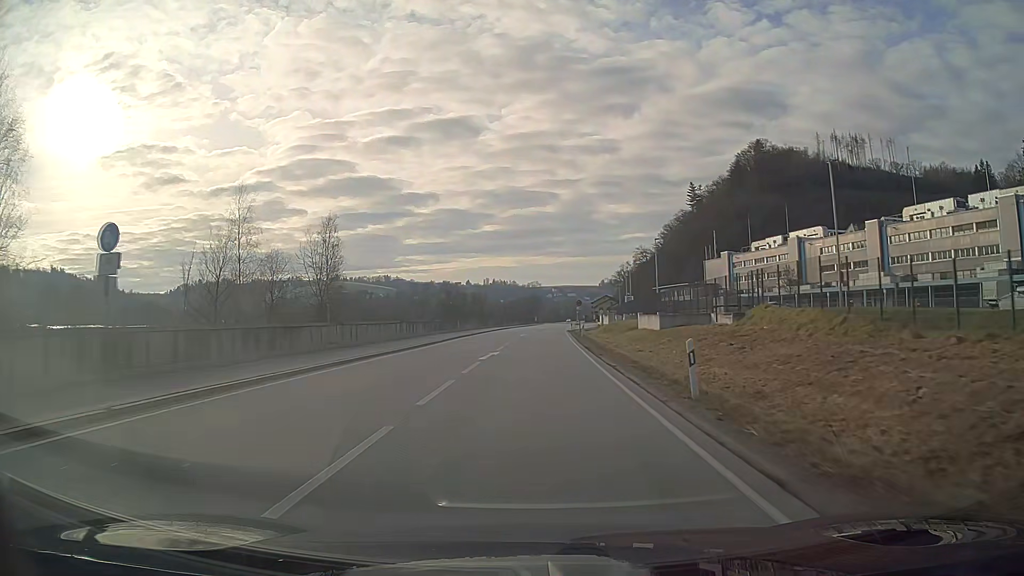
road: primary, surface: asphalt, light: Day
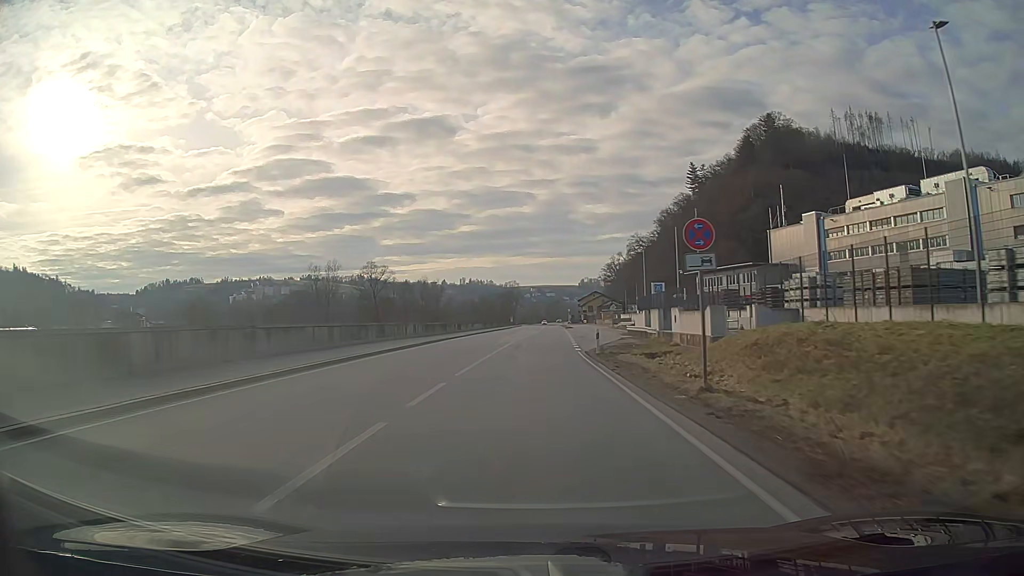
(+1.0, +54.1) m; +2°
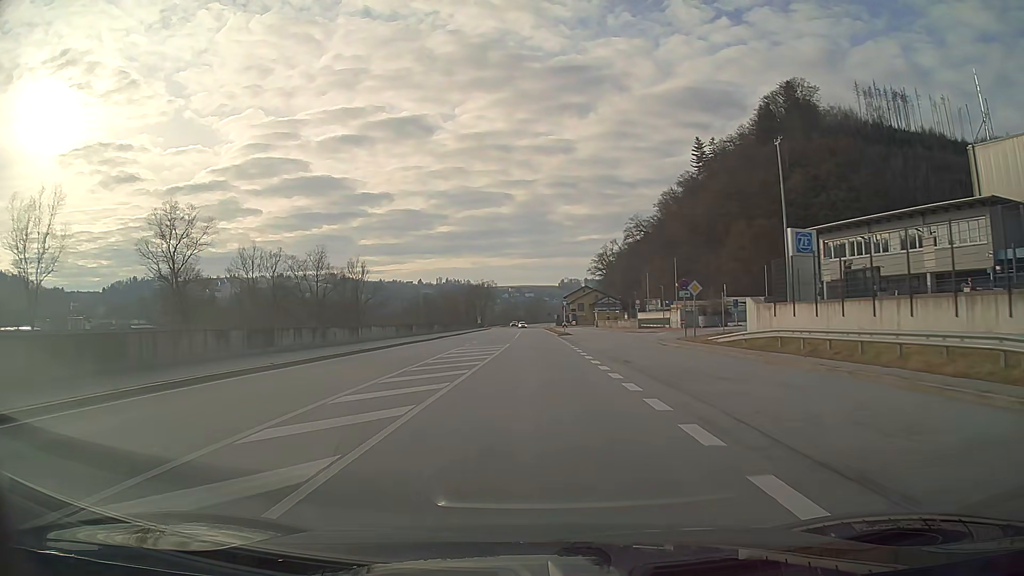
(+0.9, +54.0) m; +2°
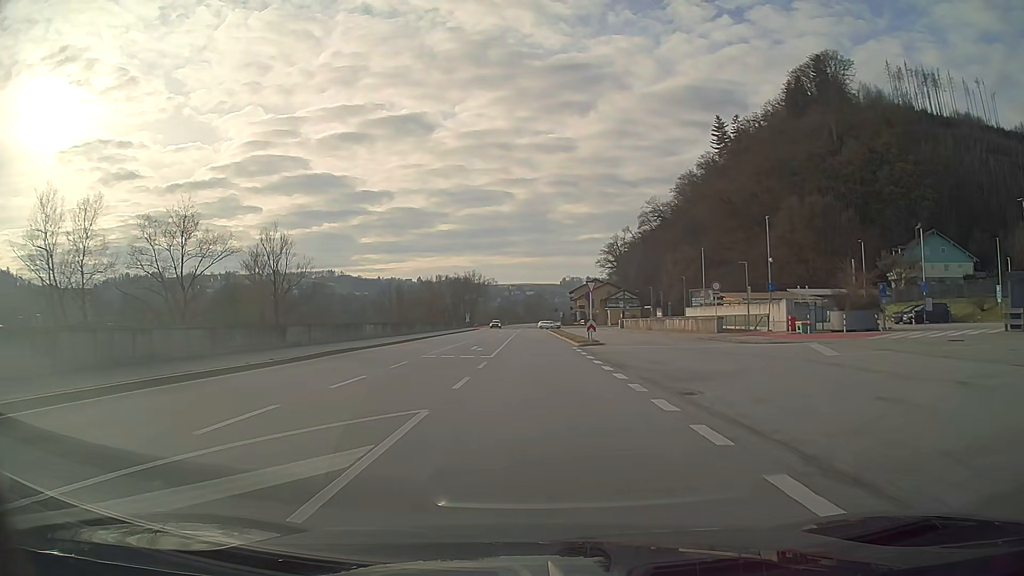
(0.0, +32.4) m; 0°
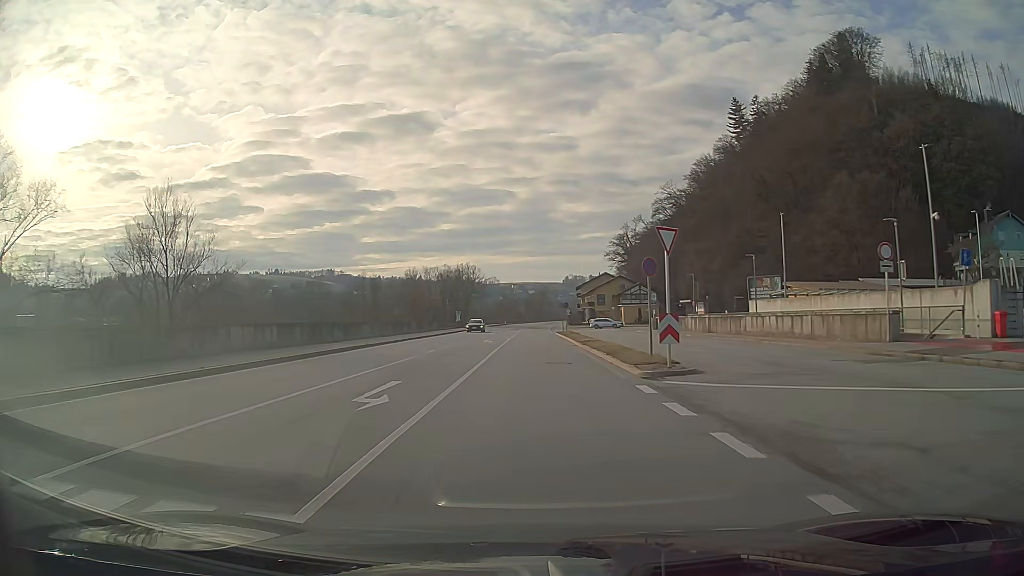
(0.0, +21.6) m; 0°
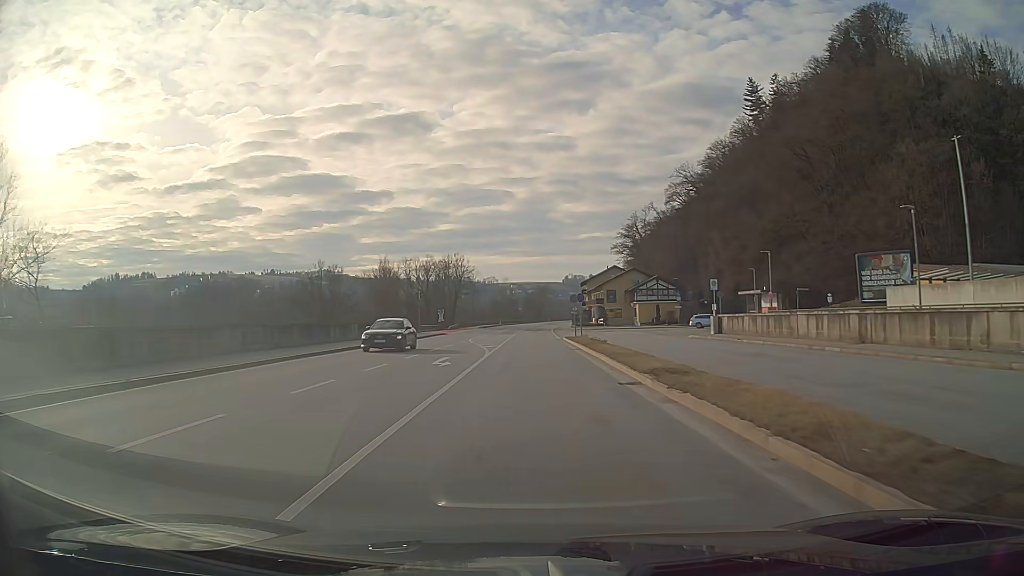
(0.0, +21.6) m; 0°
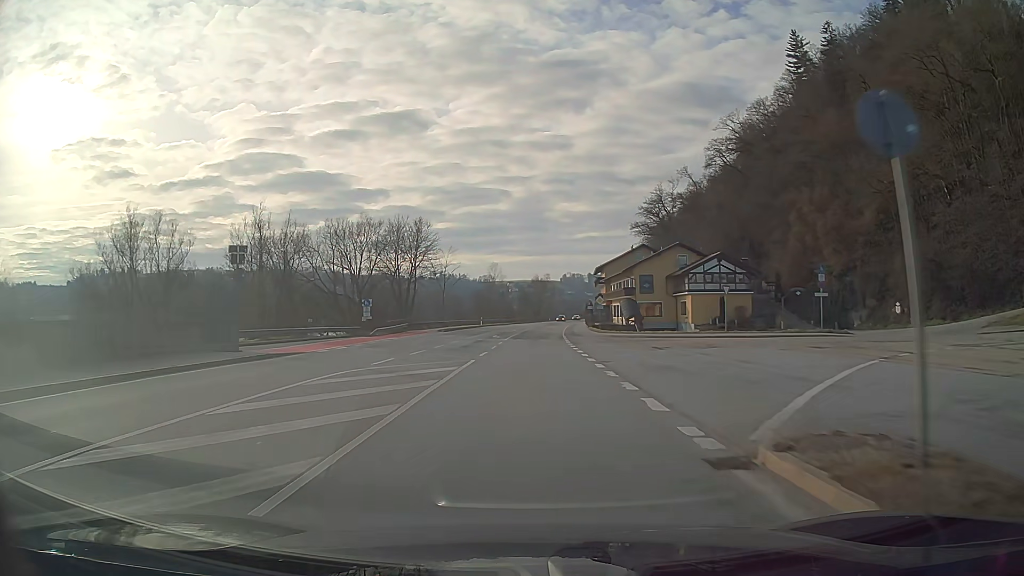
(+0.1, +43.2) m; 0°
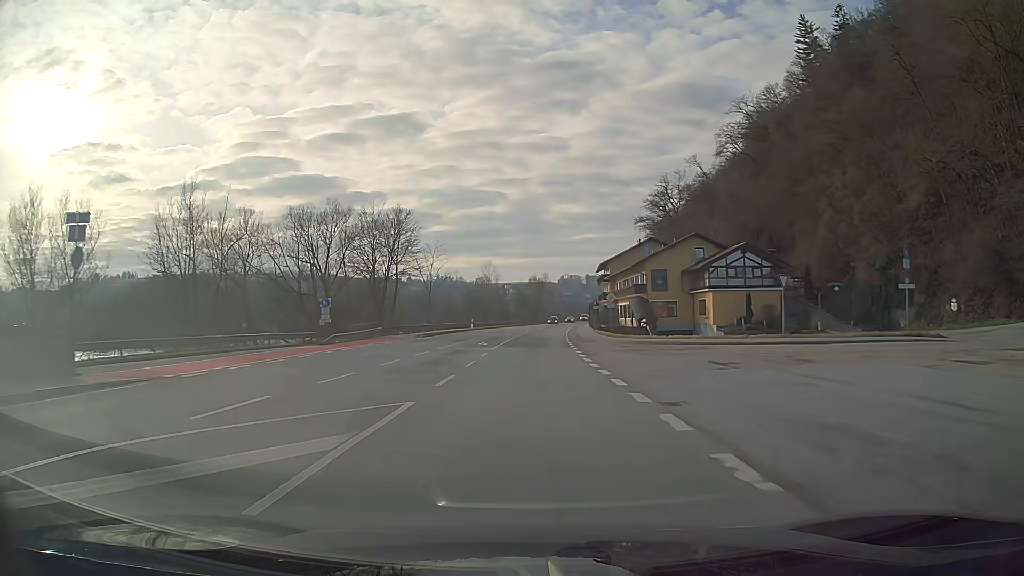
(0.0, +10.8) m; 0°
